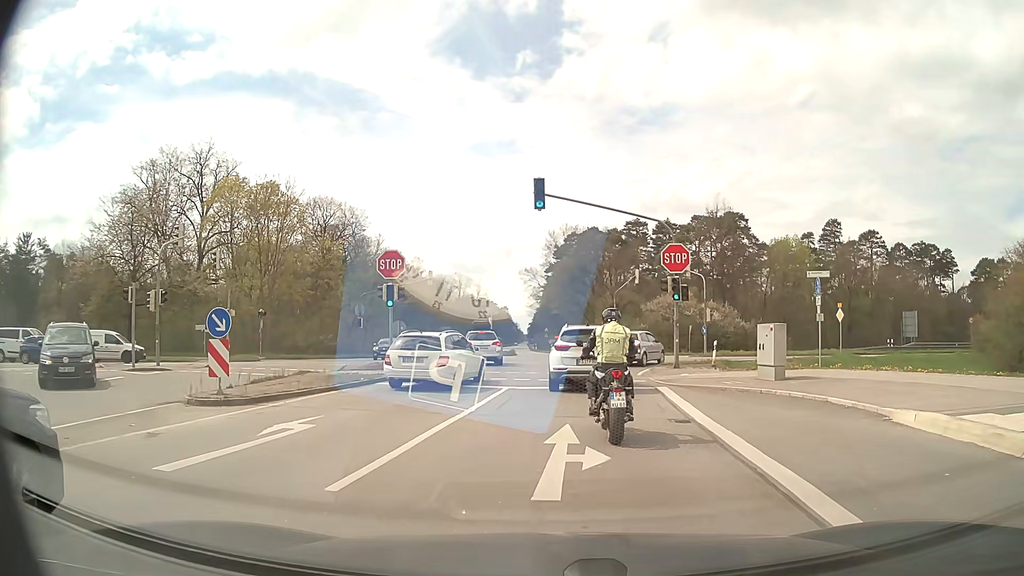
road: primary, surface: asphalt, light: Day
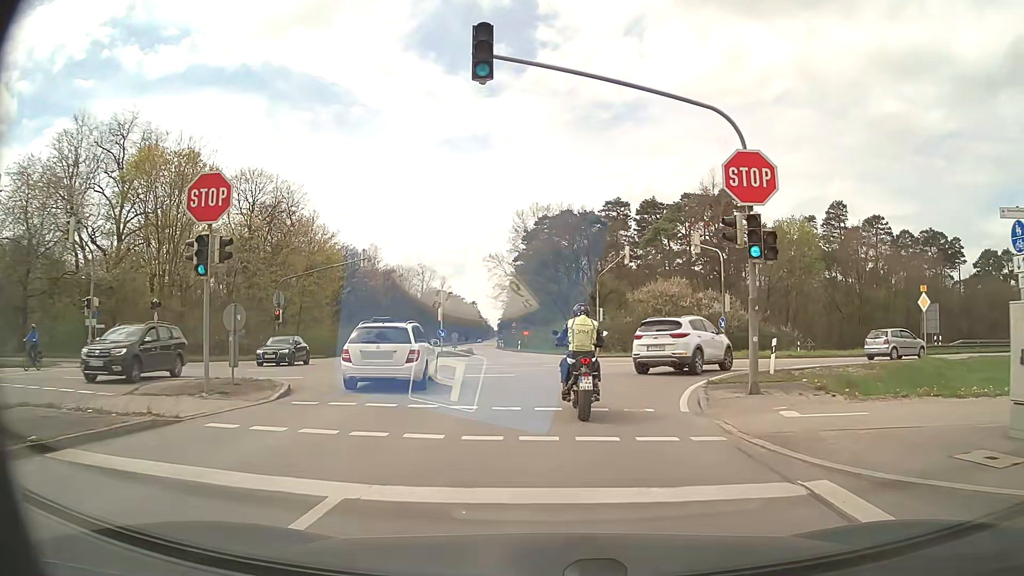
(+0.2, +12.7) m; +2°
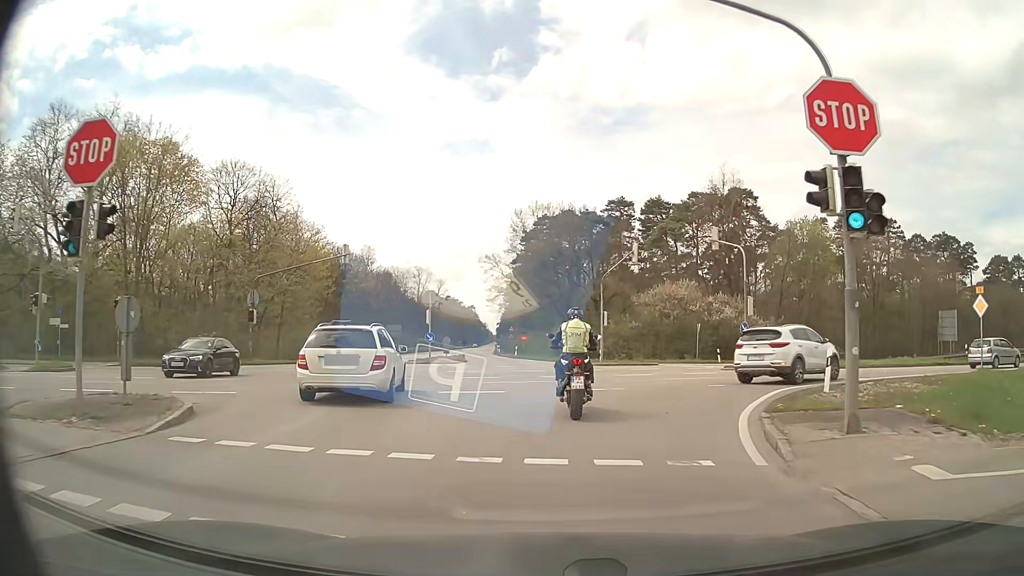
(0.0, +4.3) m; 0°
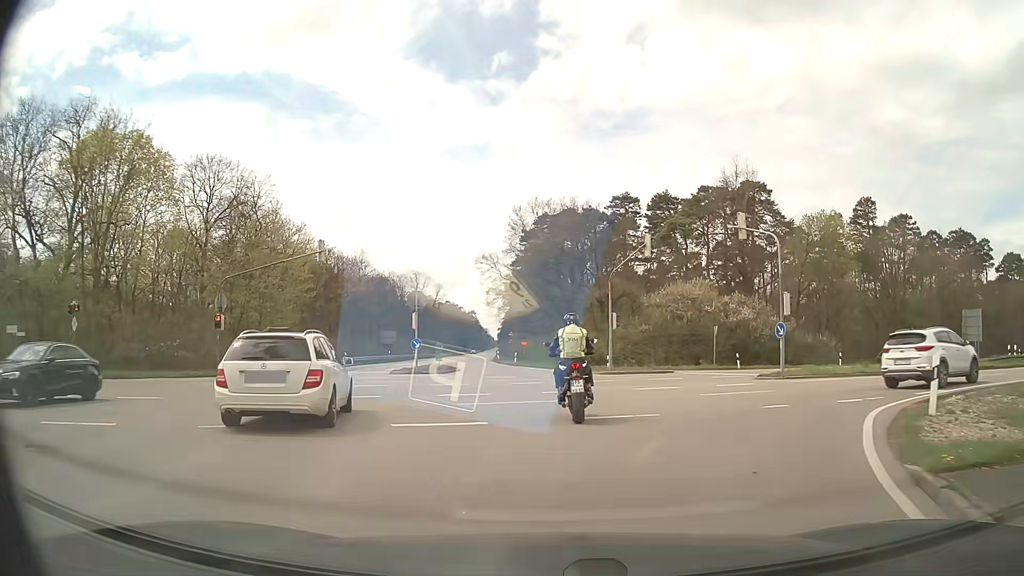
(0.0, +4.9) m; 0°
(0, +10) (-1, +20) (-2, +30) (-3, +40) (-4, +50) (-6, +60) (-7, +70) (-9, +79) (-10, +89) (-11, +99) m
